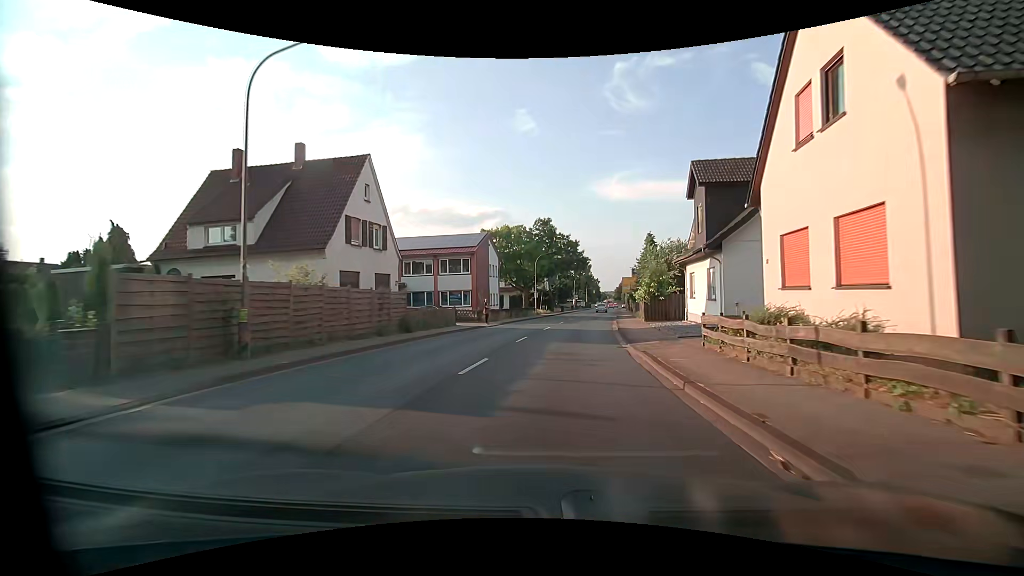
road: primary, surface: asphalt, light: Day
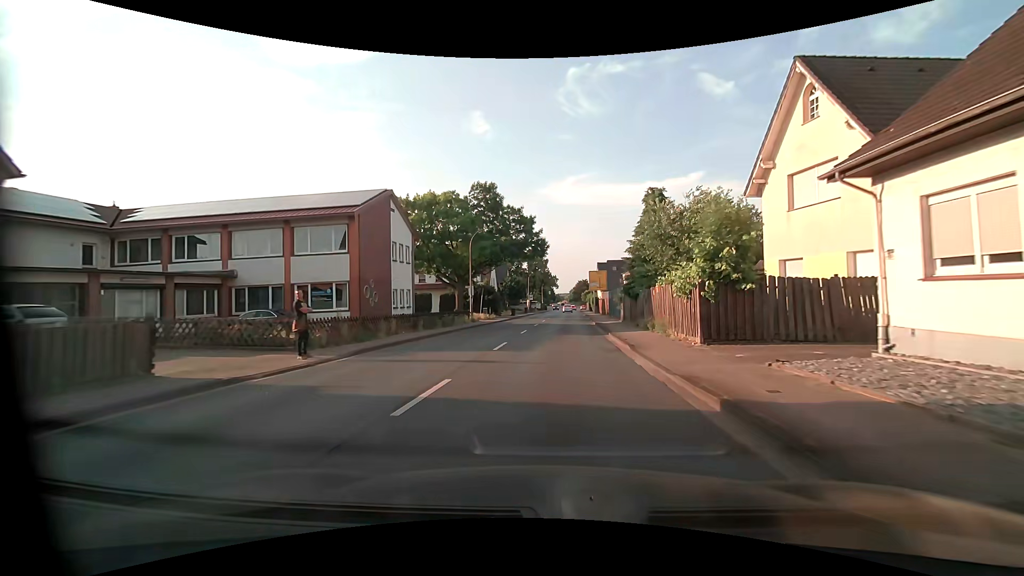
(+1.0, +21.6) m; +5°
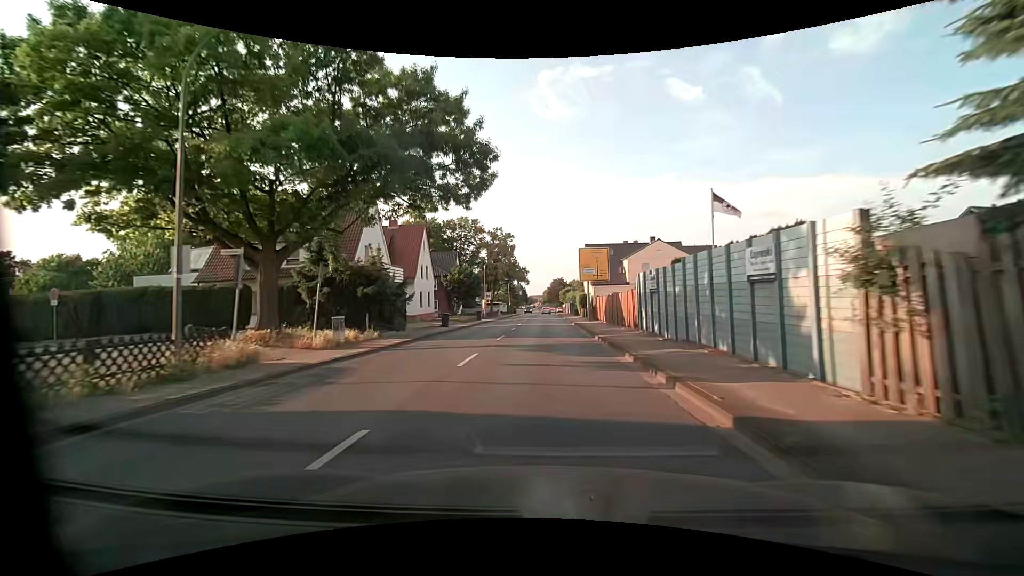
(+1.0, +30.6) m; +3°
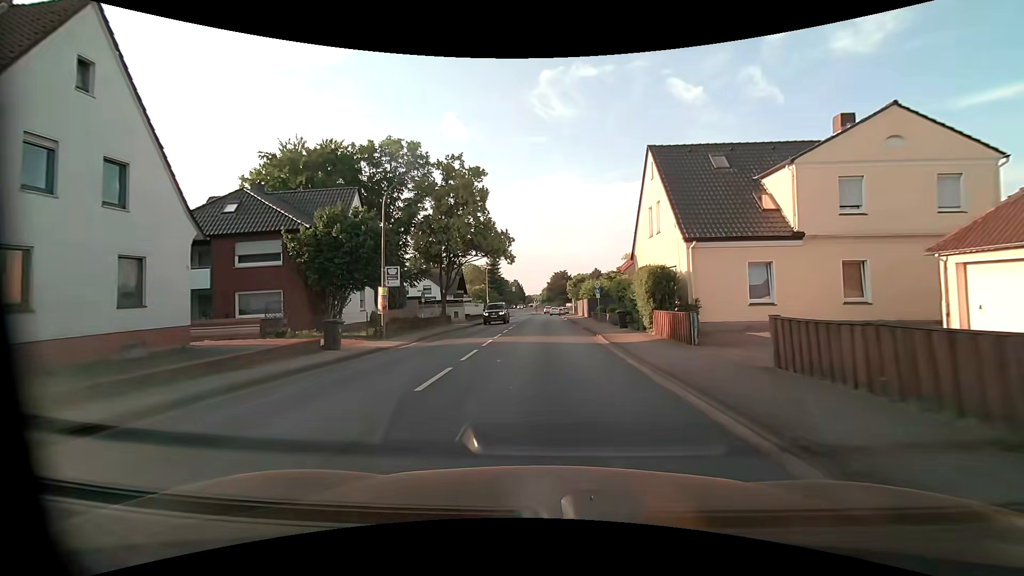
(0.0, +39.2) m; 0°
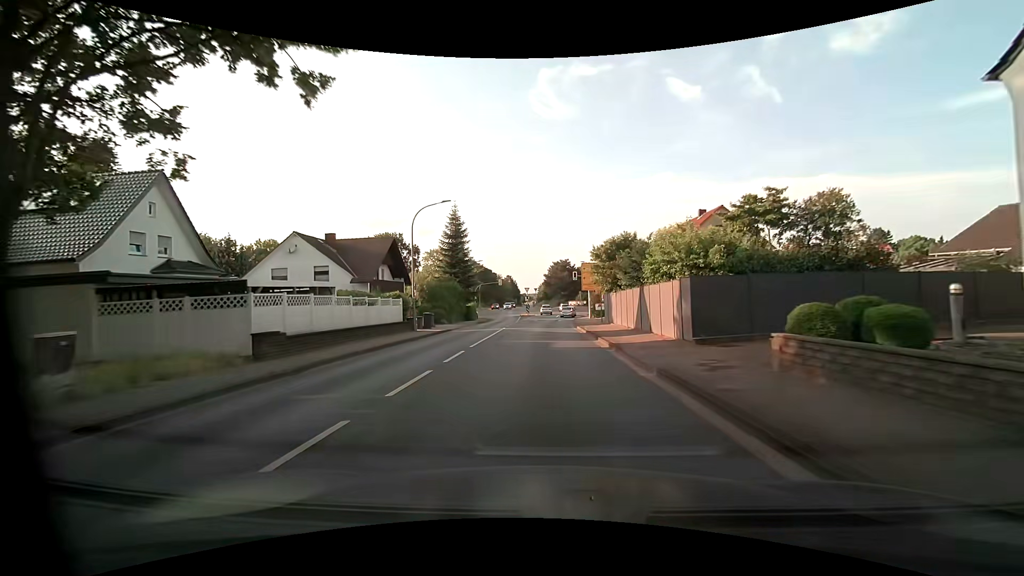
(0.0, +36.6) m; +1°
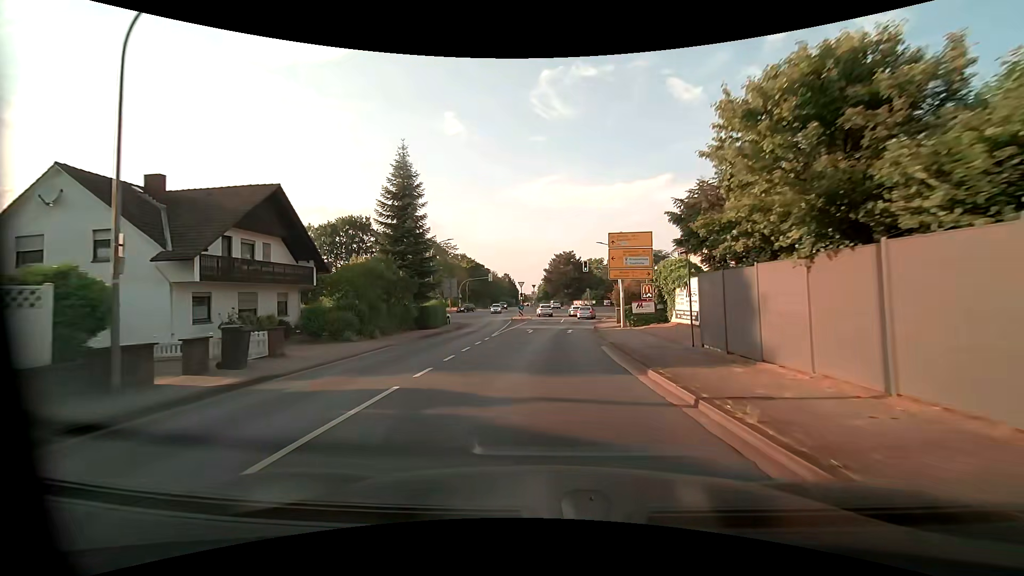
(-0.2, +21.2) m; 0°
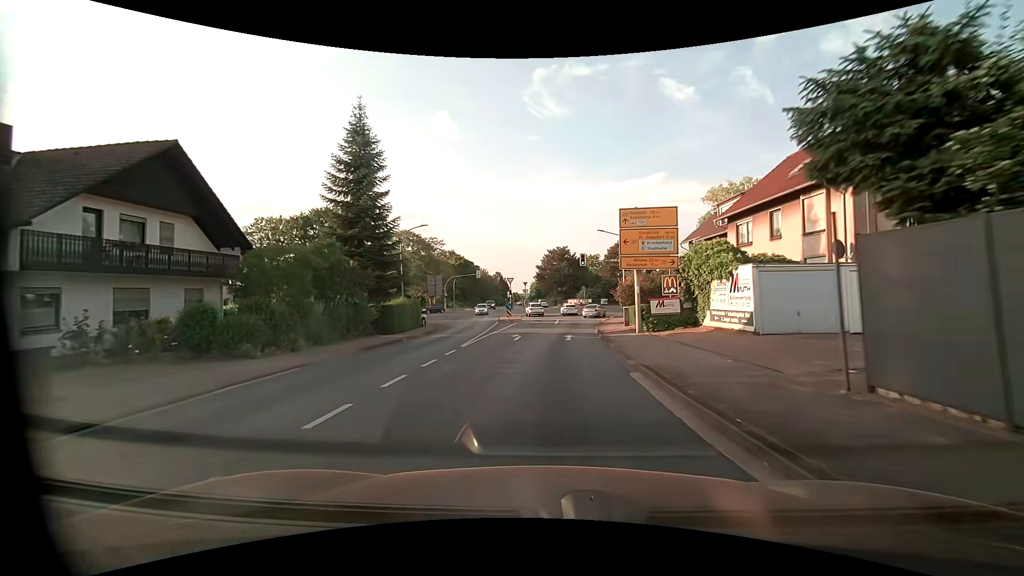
(0.0, +7.1) m; 0°
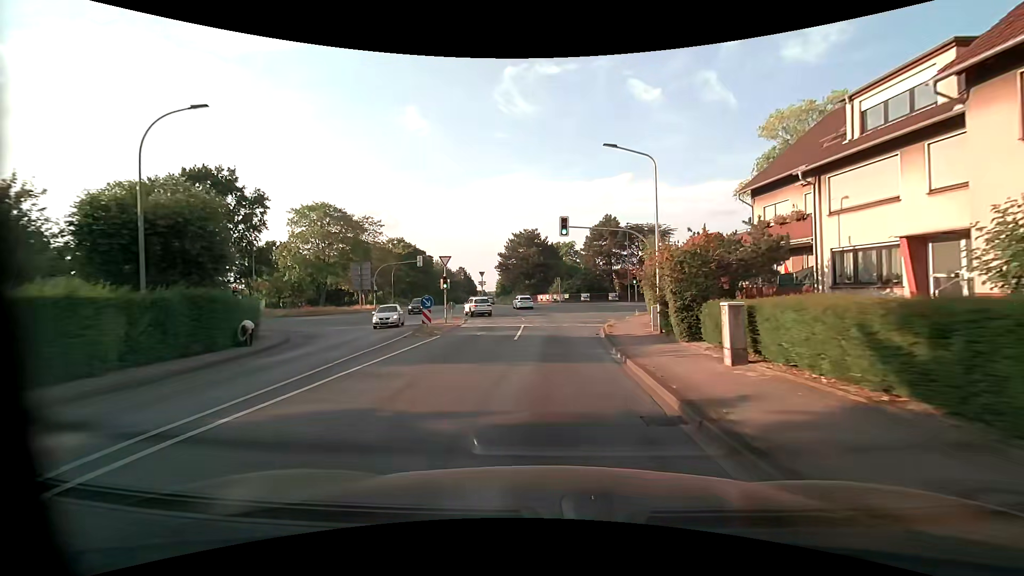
(+0.7, +21.6) m; +4°
(0, +10) (0, +20) (0, +30) (0, +40) (-1, +50) (-3, +60) (-5, +70) (-7, +79) (-9, +89) (-11, +99) m
